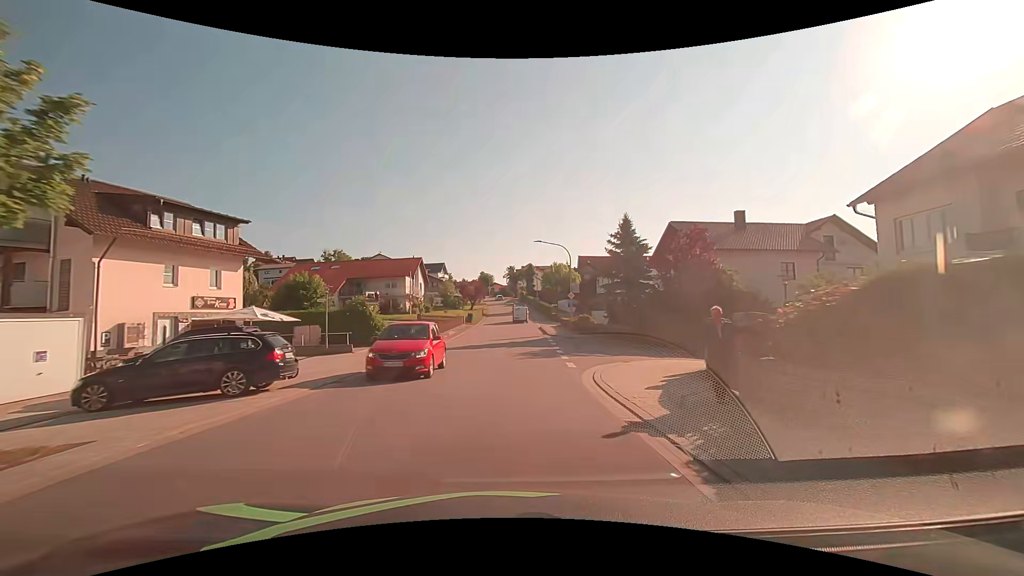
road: tertiary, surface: asphalt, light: Day
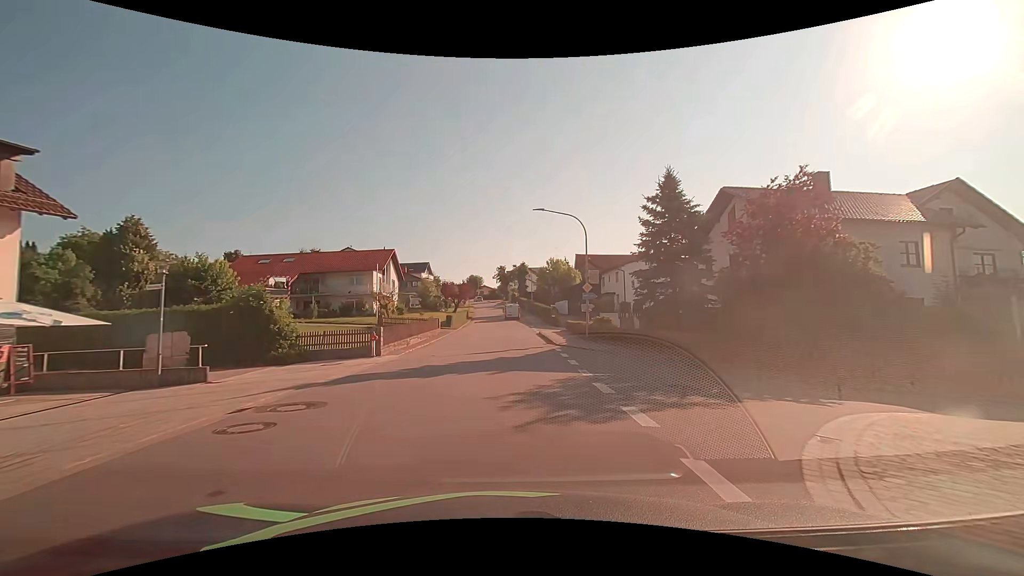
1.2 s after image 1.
(+0.1, +12.4) m; +1°
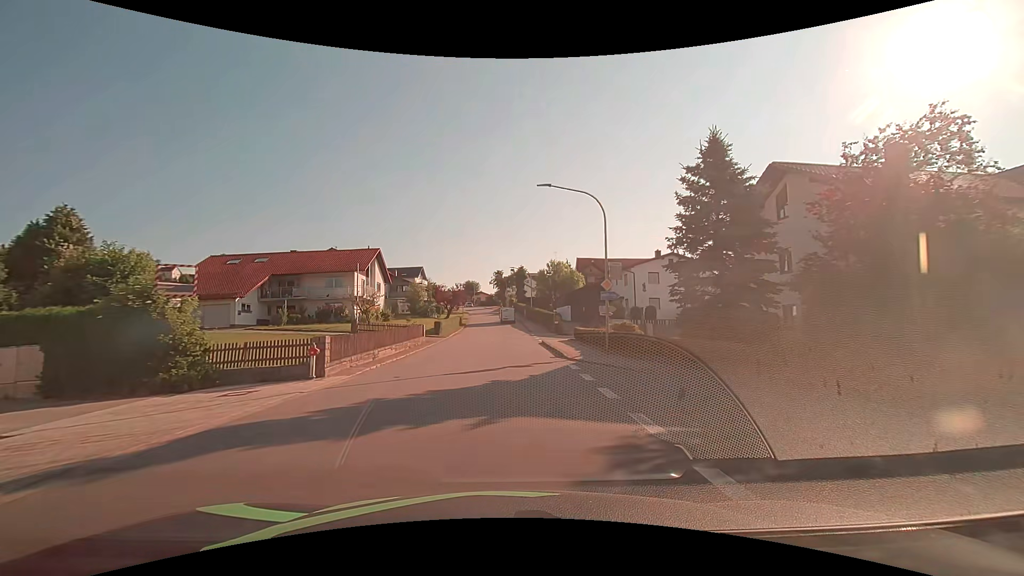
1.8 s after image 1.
(0.0, +6.2) m; 0°
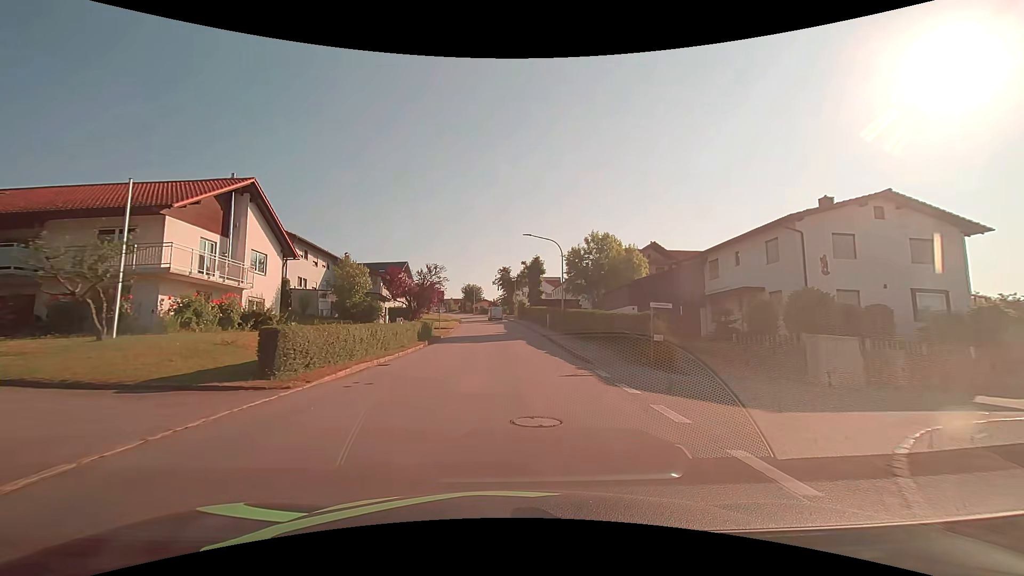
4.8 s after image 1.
(-0.2, +30.5) m; 0°
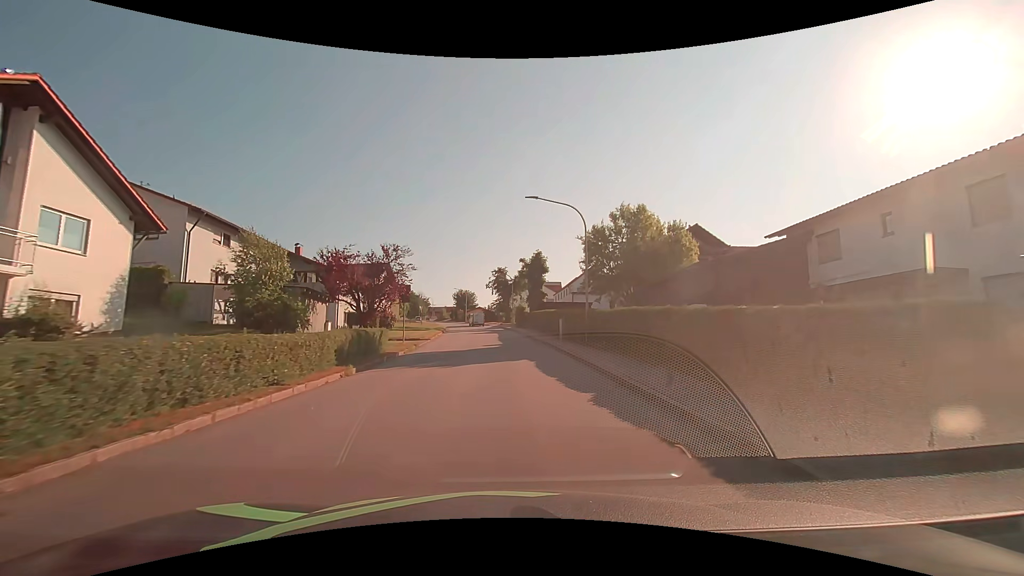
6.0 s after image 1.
(0.0, +12.8) m; 0°
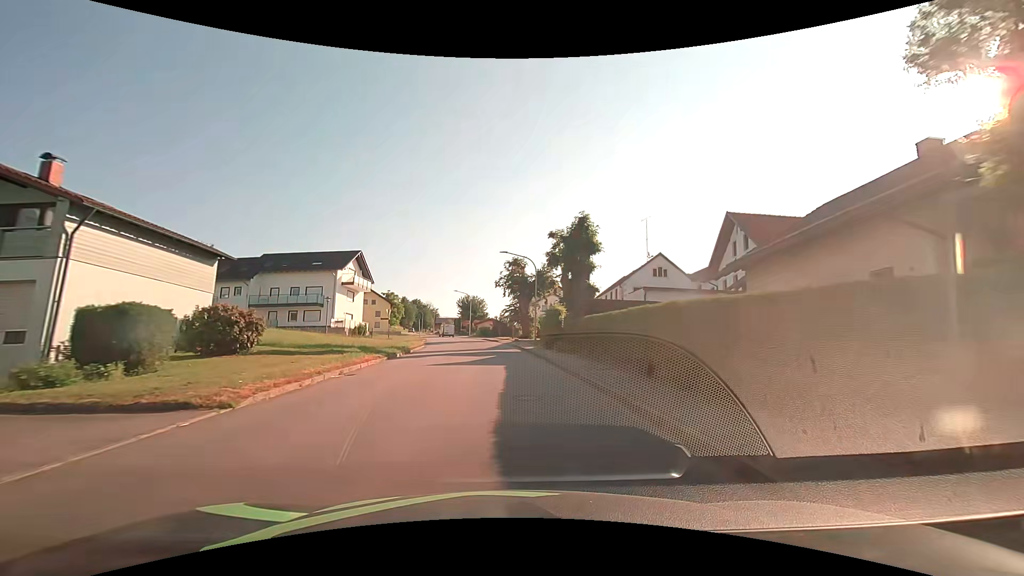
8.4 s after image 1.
(-0.2, +27.1) m; -2°
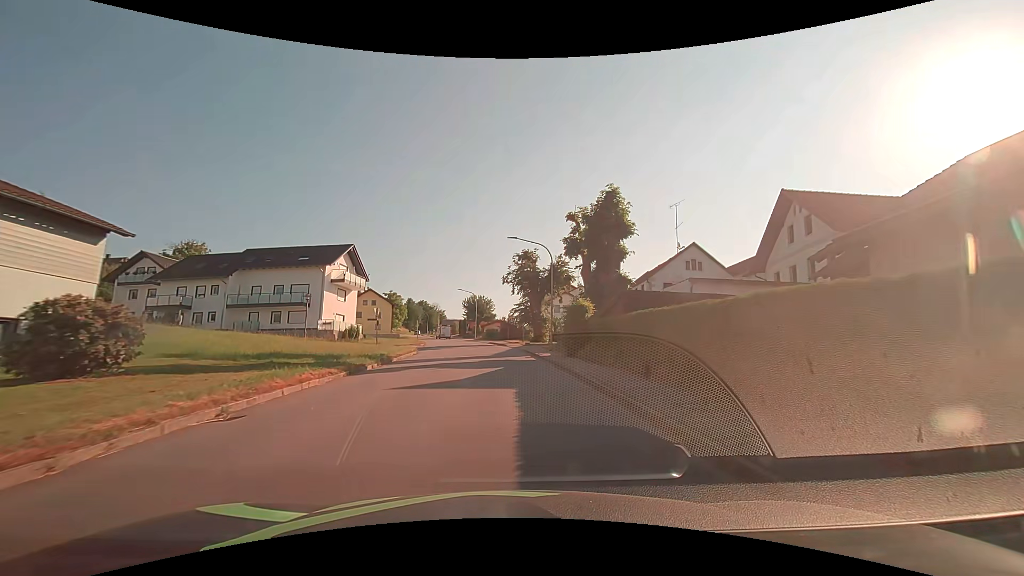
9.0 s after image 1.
(0.0, +7.0) m; -1°
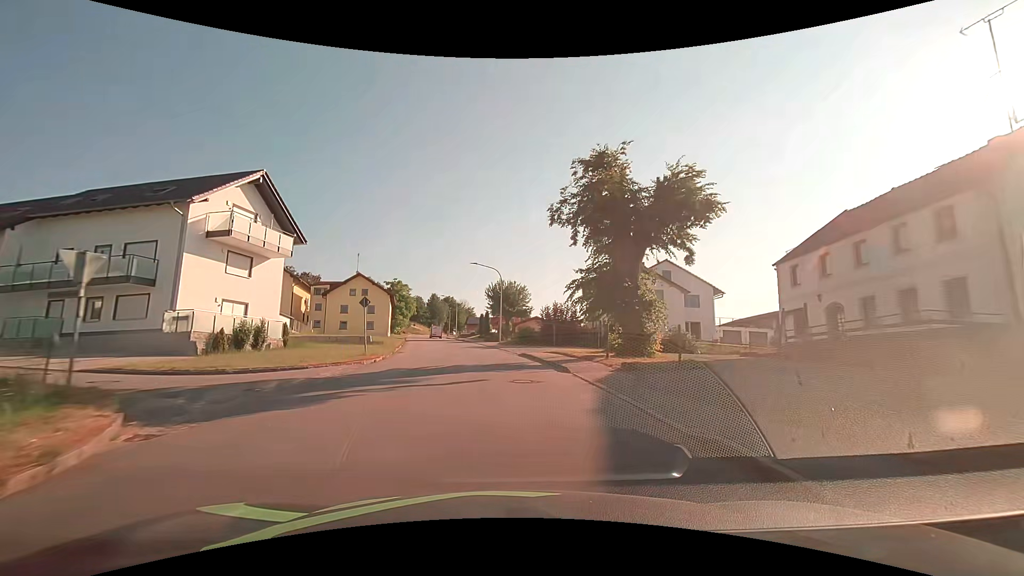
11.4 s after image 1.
(-0.7, +28.8) m; -4°
(0, +10) (-1, +20) (-2, +30) (-3, +40) (-5, +50) (-7, +60) (-9, +69) (-11, +79) (-13, +89) (-14, +99) m
